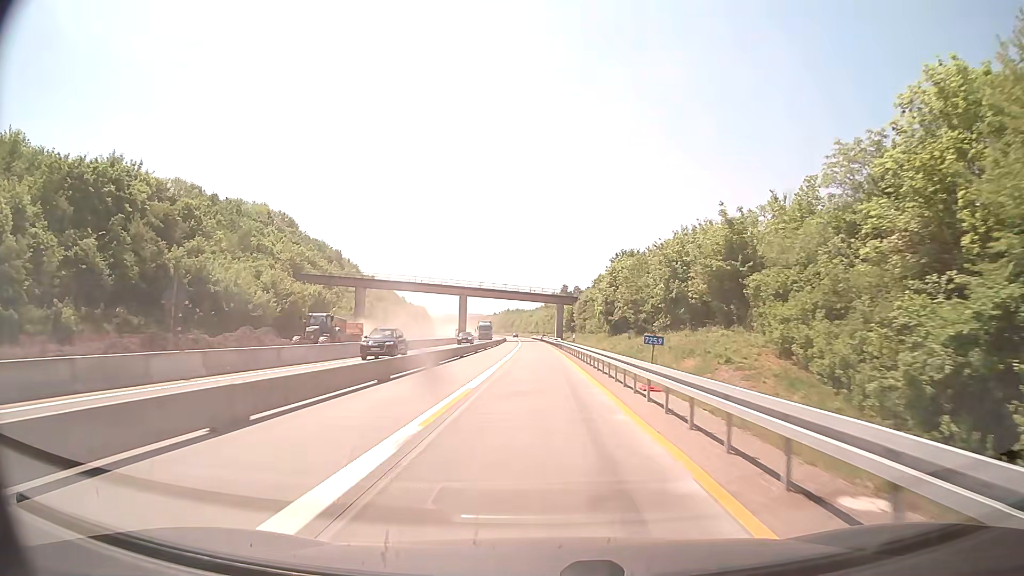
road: motorway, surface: concrete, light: Day
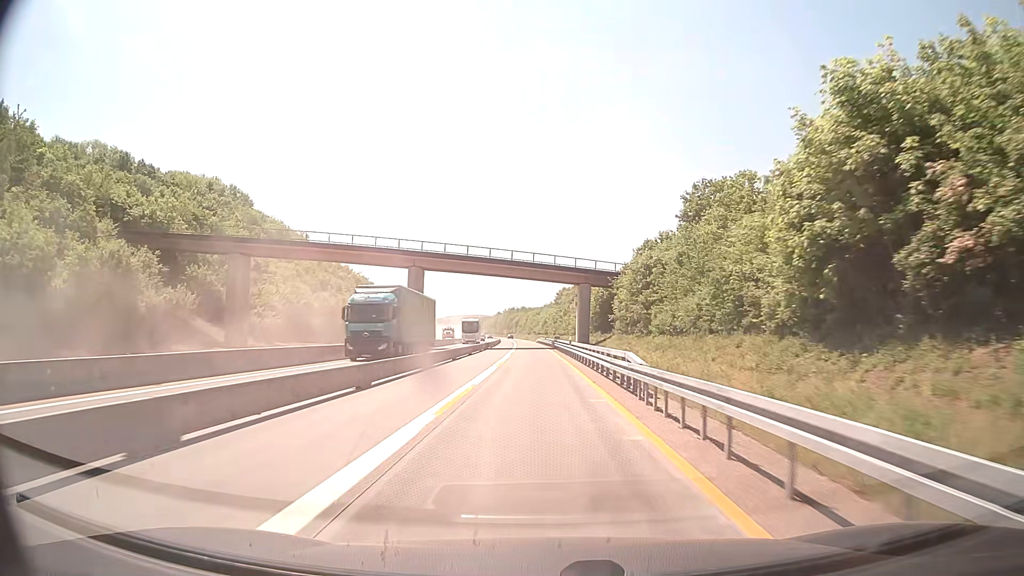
(-0.3, +52.2) m; -1°
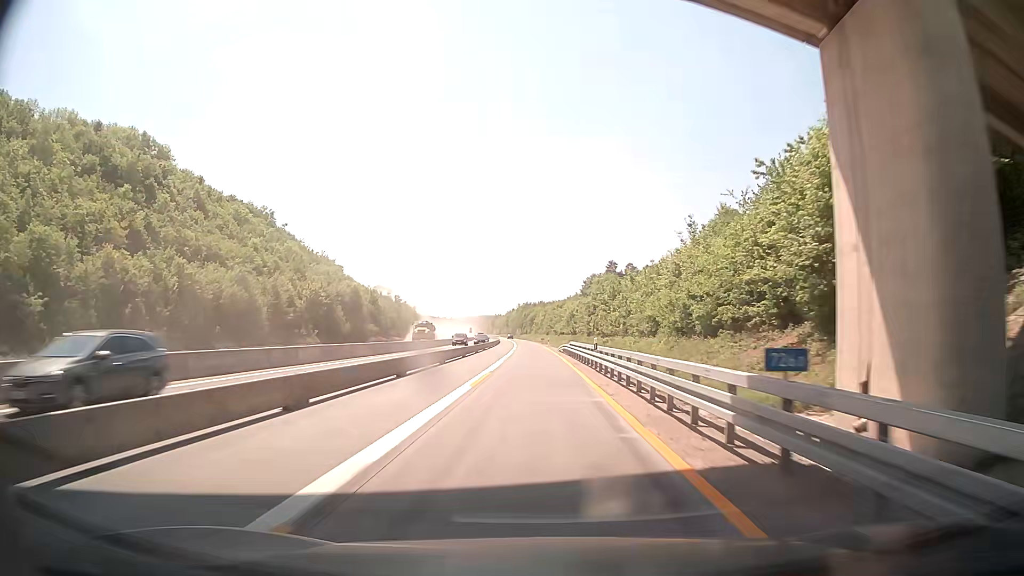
(-0.8, +65.1) m; -2°
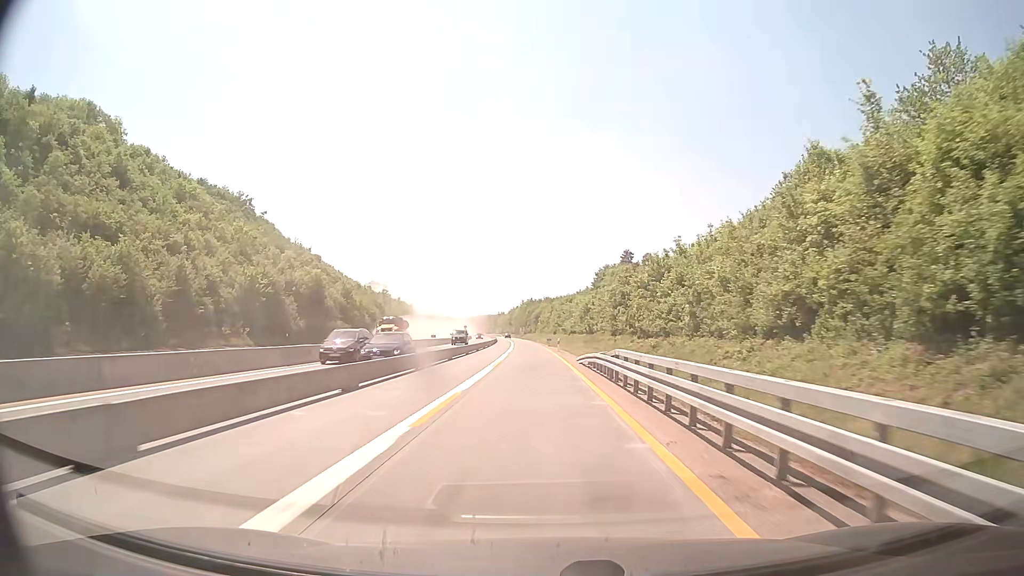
(-0.1, +26.0) m; 0°
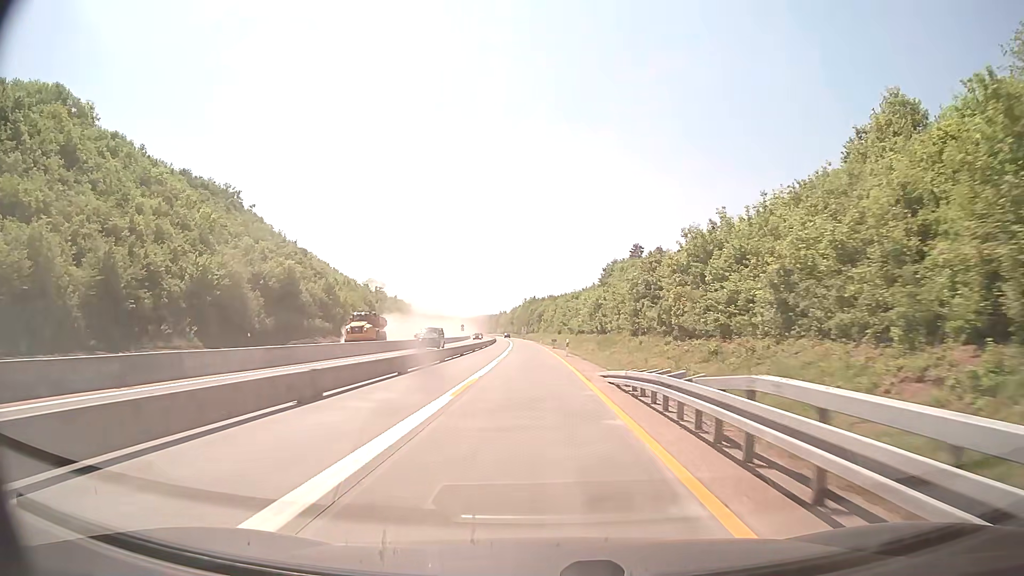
(0.0, +13.0) m; 0°
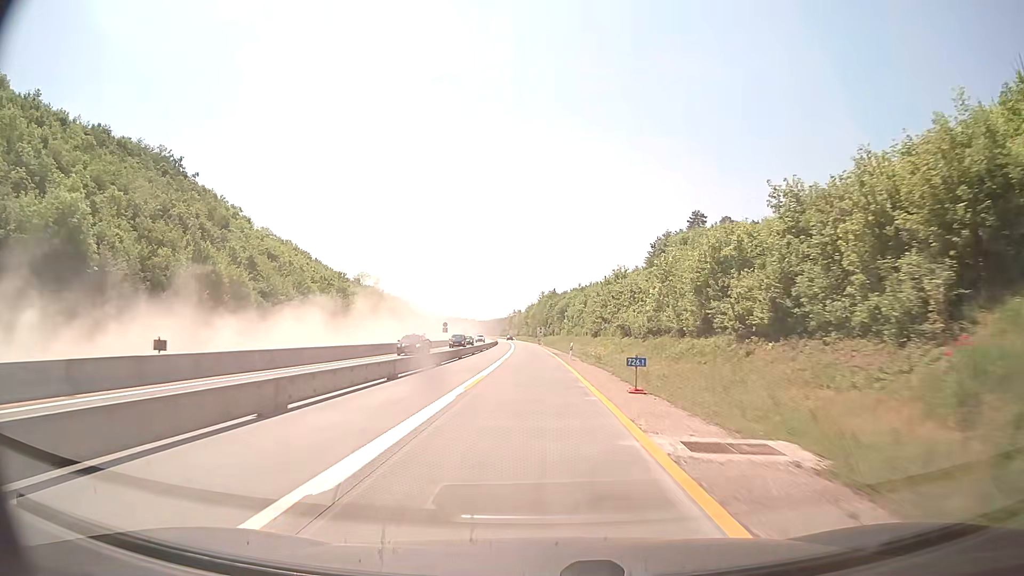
(-0.7, +52.1) m; -2°
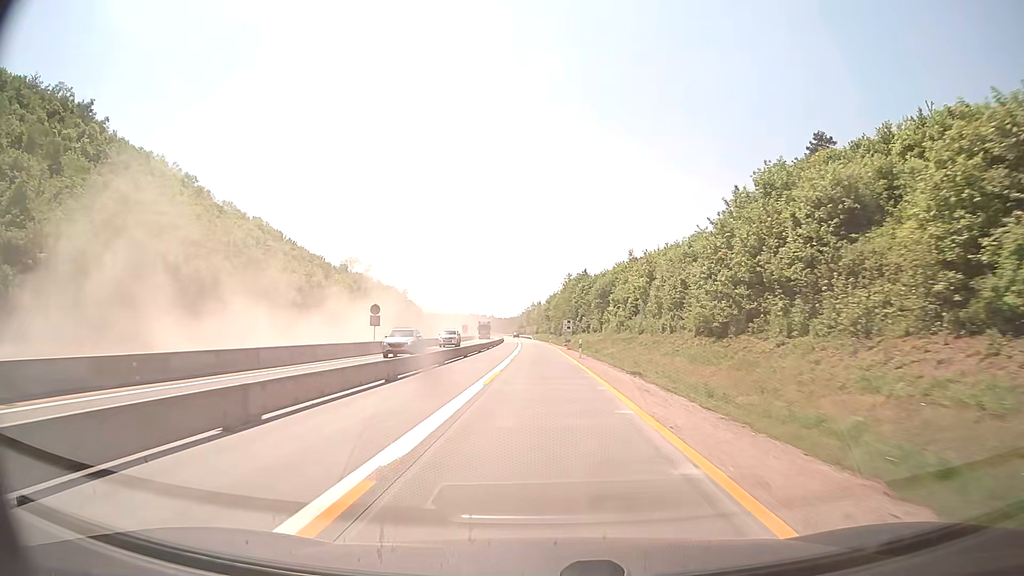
(-0.9, +52.2) m; -2°
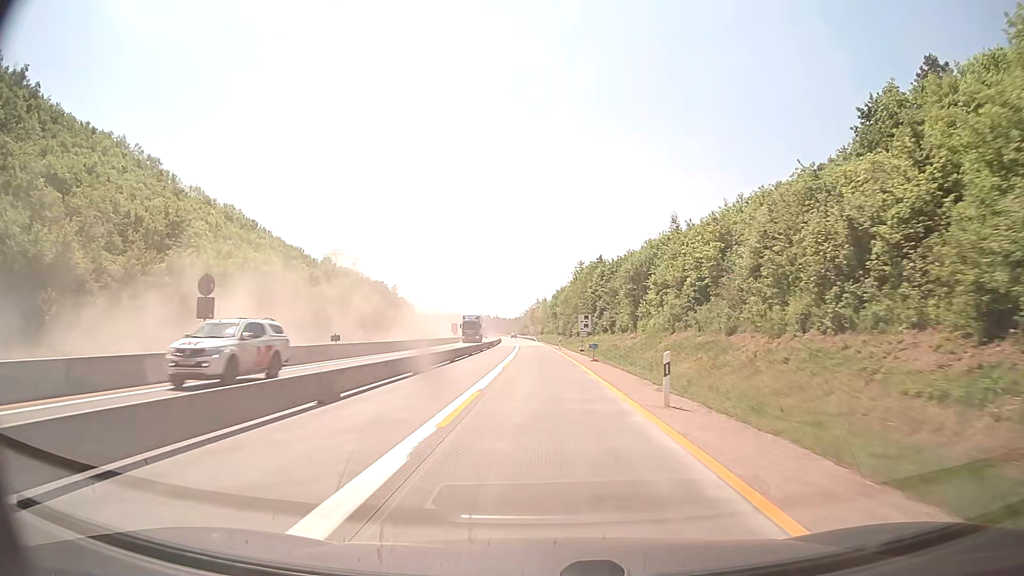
(-0.1, +26.1) m; 0°
(0, +10) (0, +20) (0, +30) (0, +40) (-1, +50) (-1, +60) (-1, +70) (-1, +80) (-2, +90) (-2, +100) m
